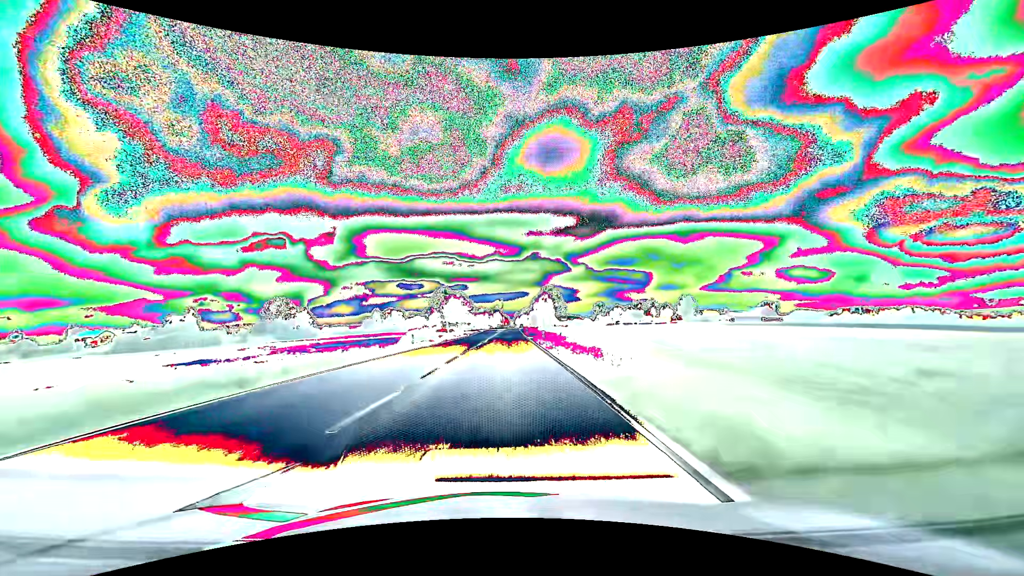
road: primary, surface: asphalt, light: Day
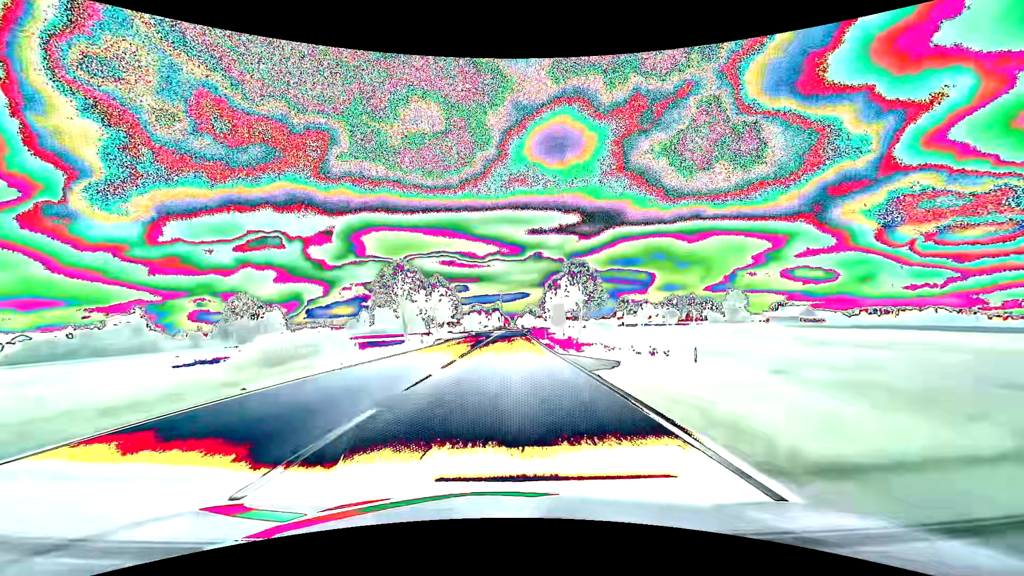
(-0.1, +44.4) m; 0°
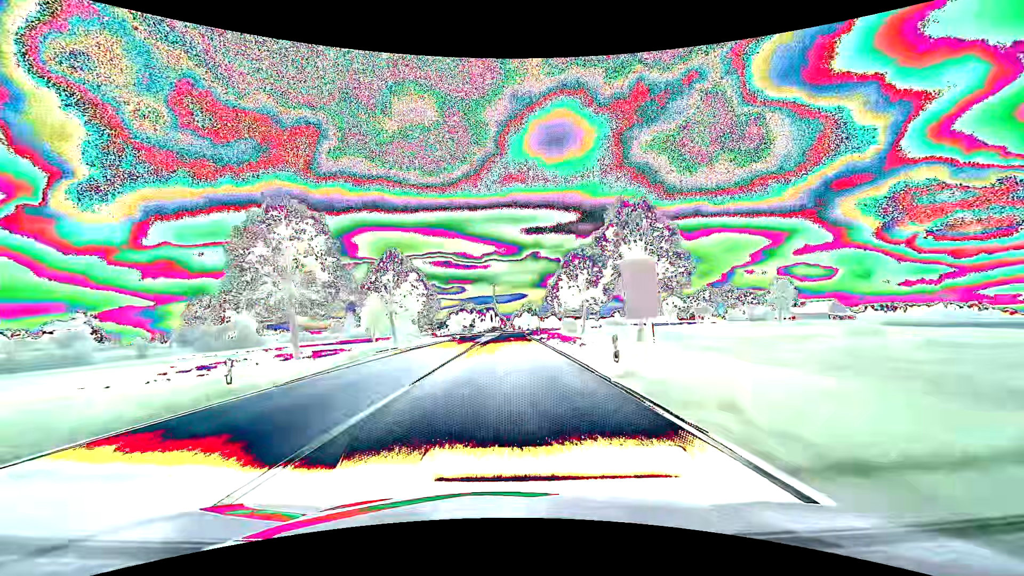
(0.0, +30.8) m; 0°
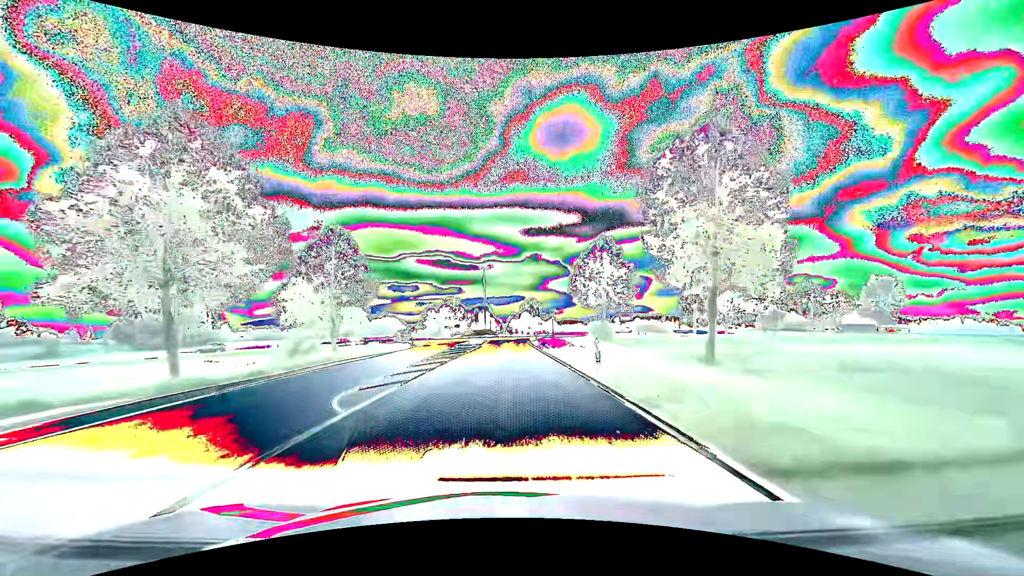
(+0.1, +37.7) m; 0°
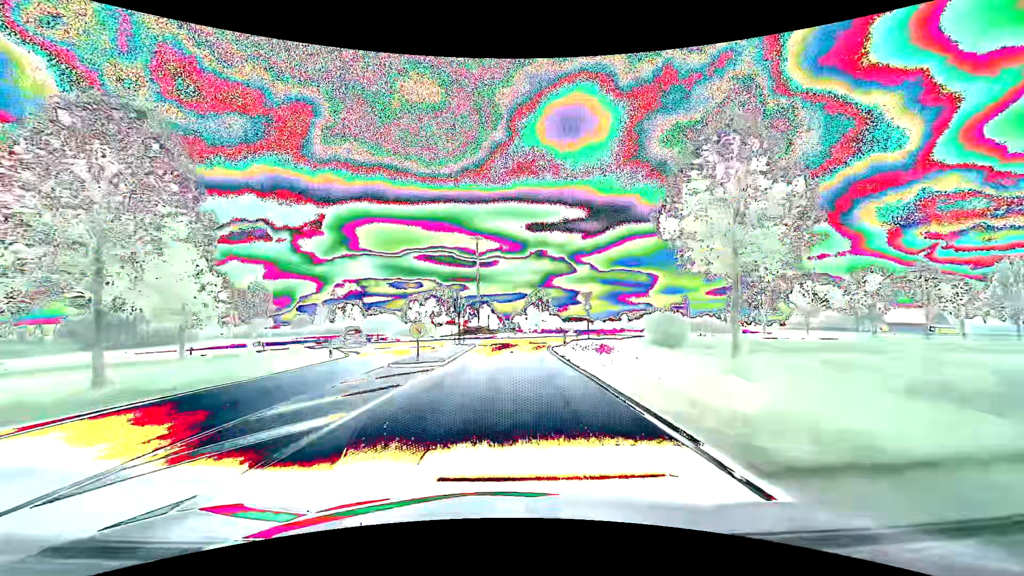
(-0.1, +25.6) m; 0°
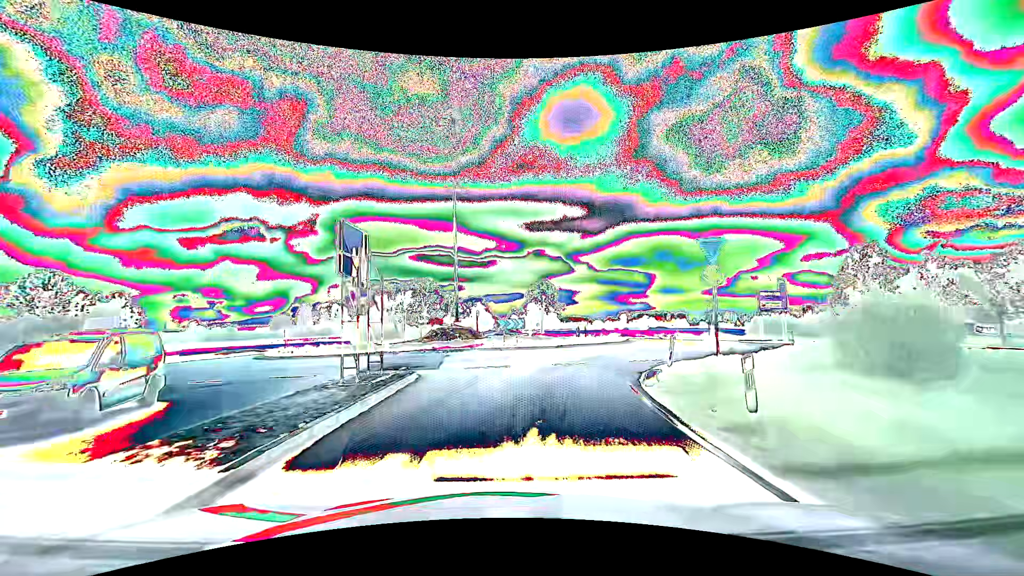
(-0.1, +22.4) m; 0°
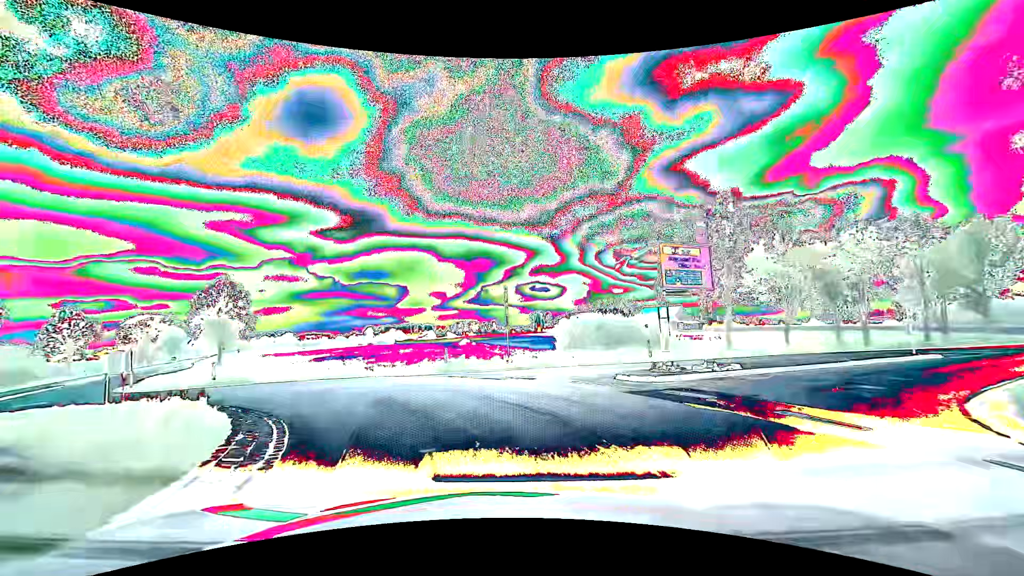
(+7.5, +28.0) m; +29°
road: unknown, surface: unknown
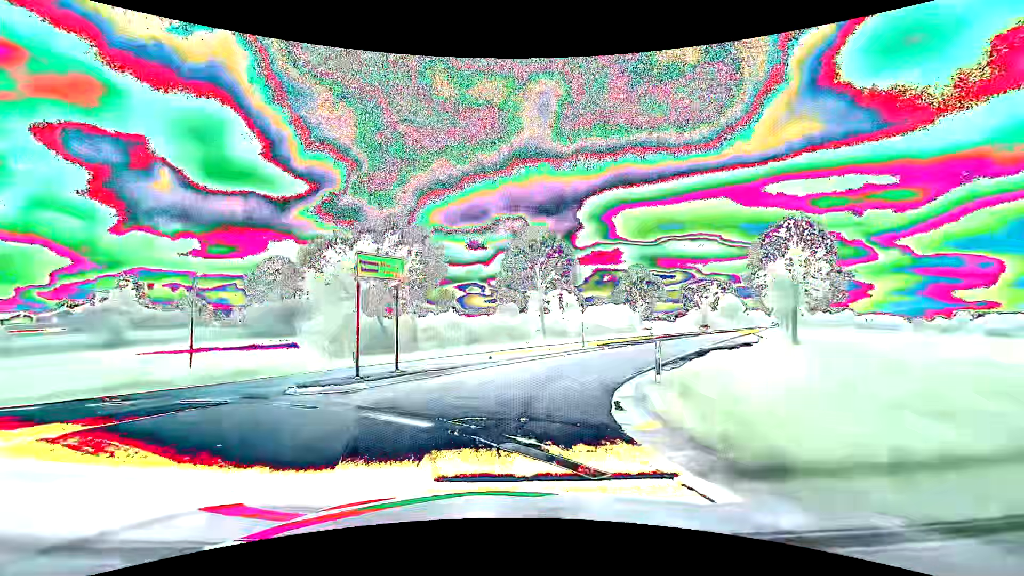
(-11.7, +20.0) m; -58°
(0, +10) (+3, +20) (+7, +29) (+12, +38) (+17, +46) (+21, +55) (+26, +64) (+31, +73) (+36, +82) (+40, +90) m
